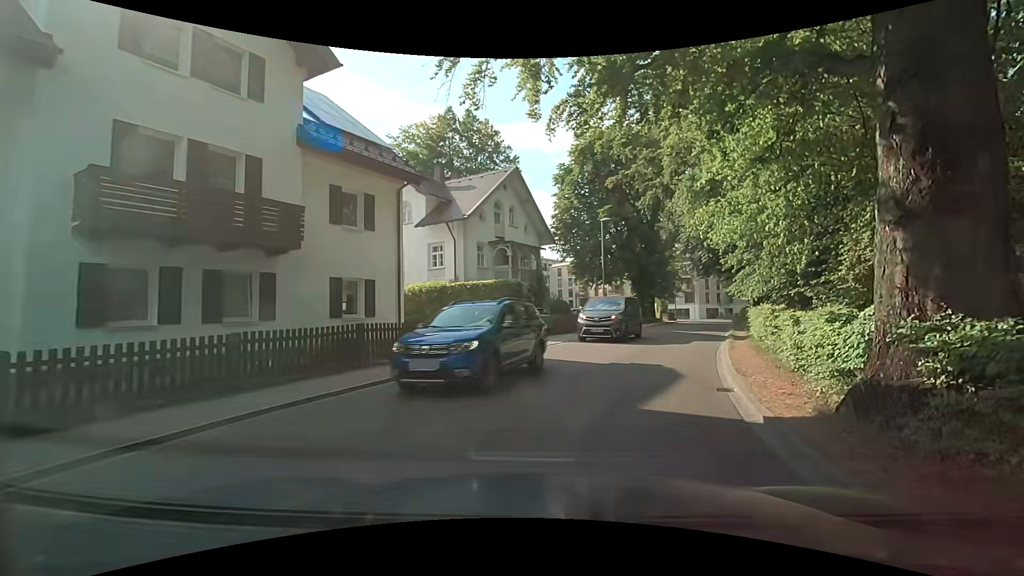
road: residential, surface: asphalt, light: Day
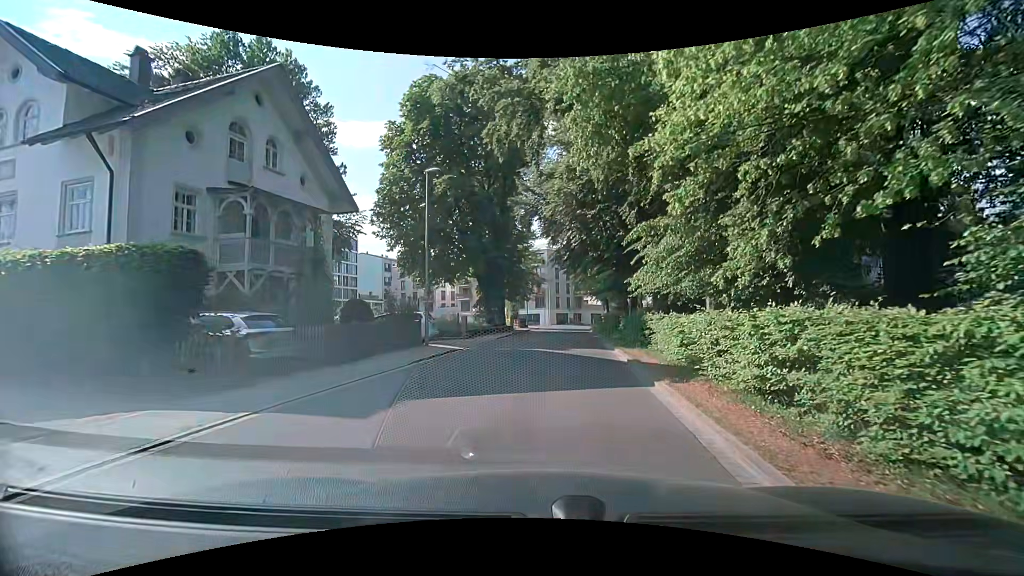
(+2.5, +13.0) m; +18°
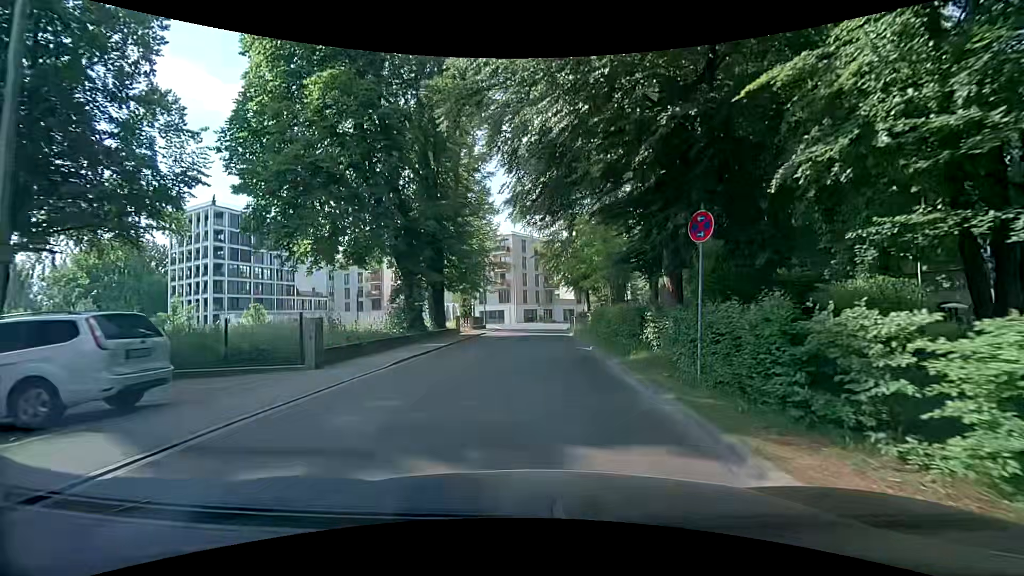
(+0.4, +15.2) m; +1°
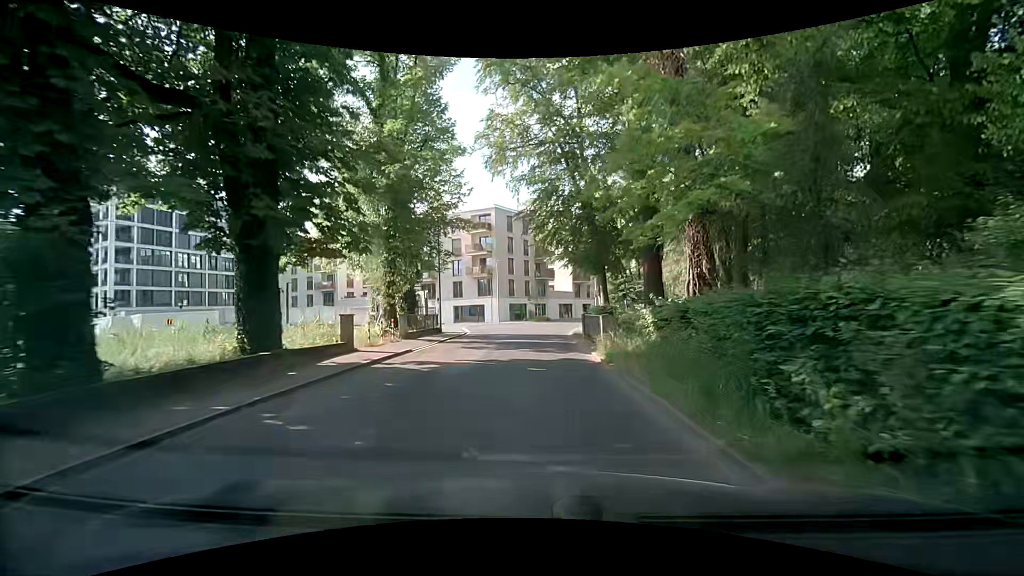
(+0.8, +18.9) m; +2°
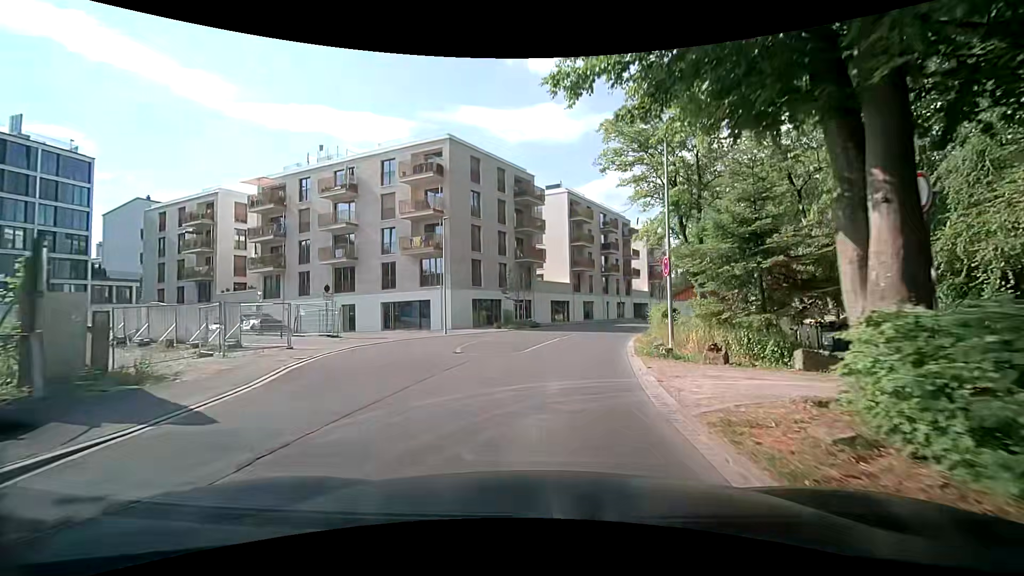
(+0.2, +26.5) m; +1°
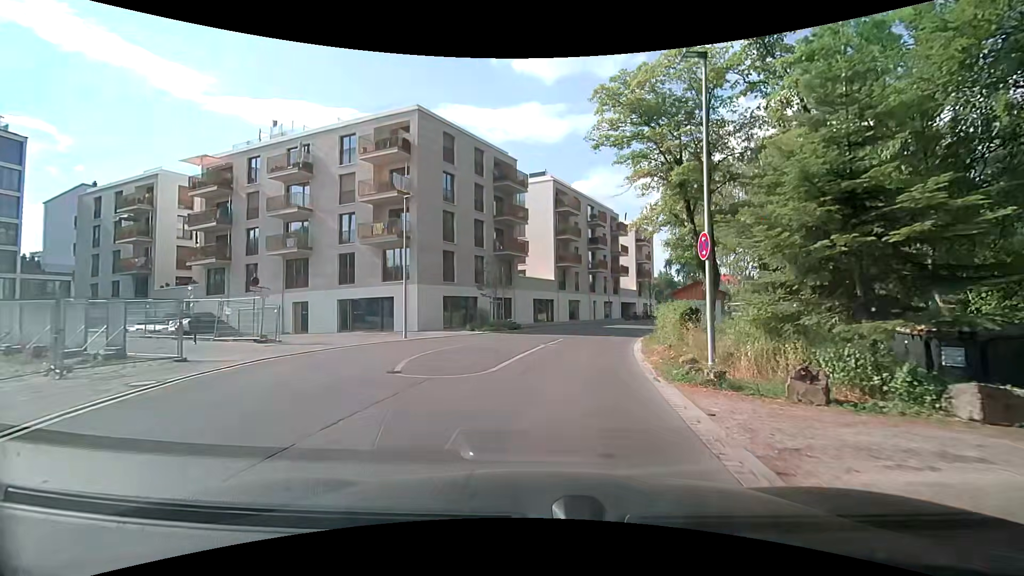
(+0.1, +5.3) m; +2°
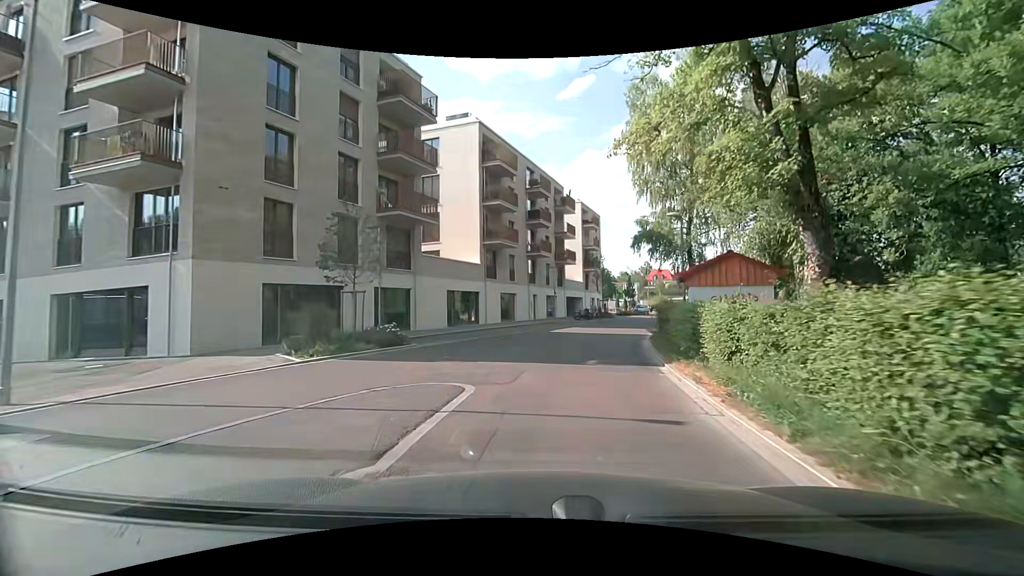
(+1.2, +16.0) m; +9°
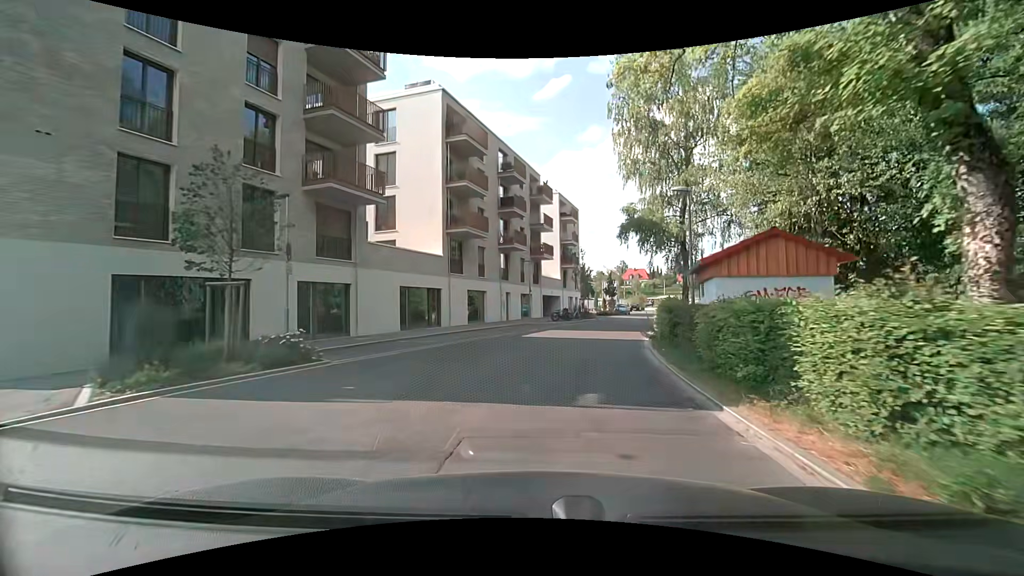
(+0.1, +5.4) m; +1°
(+1, +10) (+2, +20) (+4, +30) (+8, +39) (+11, +48) (+15, +58) (+18, +67) (+21, +77) (+25, +86) (+28, +95) m
